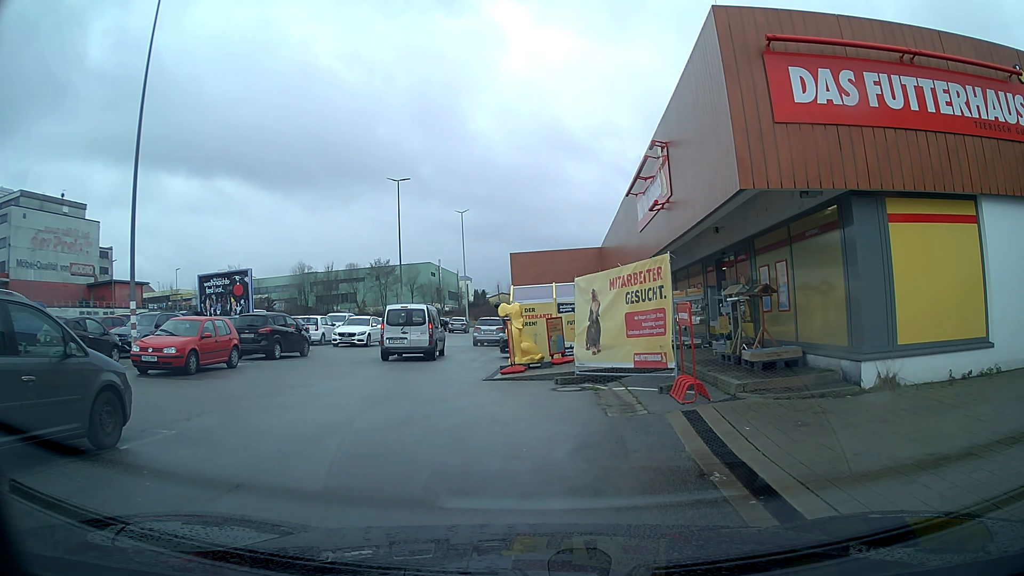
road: service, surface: asphalt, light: Day
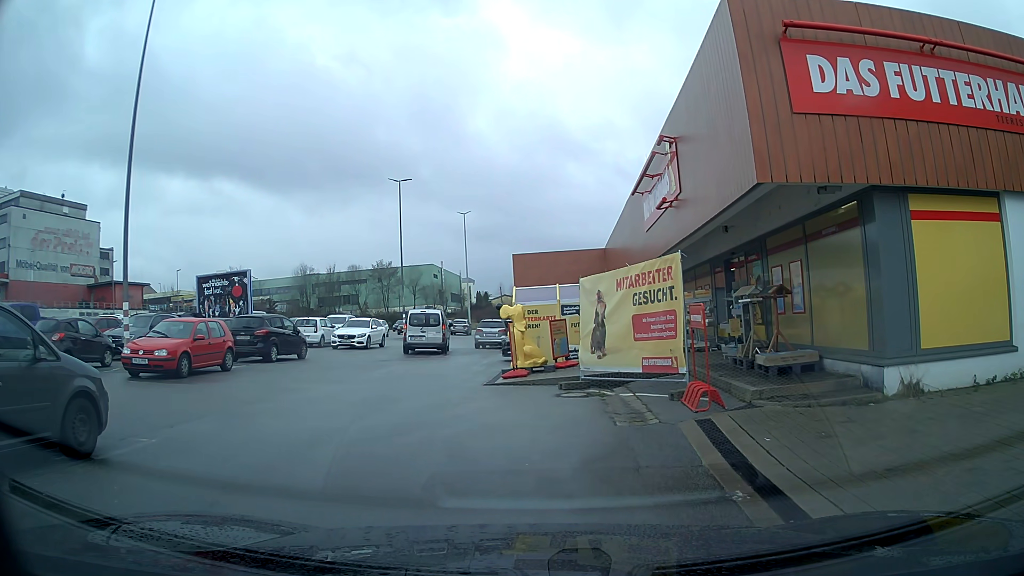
(0.0, +0.6) m; 0°
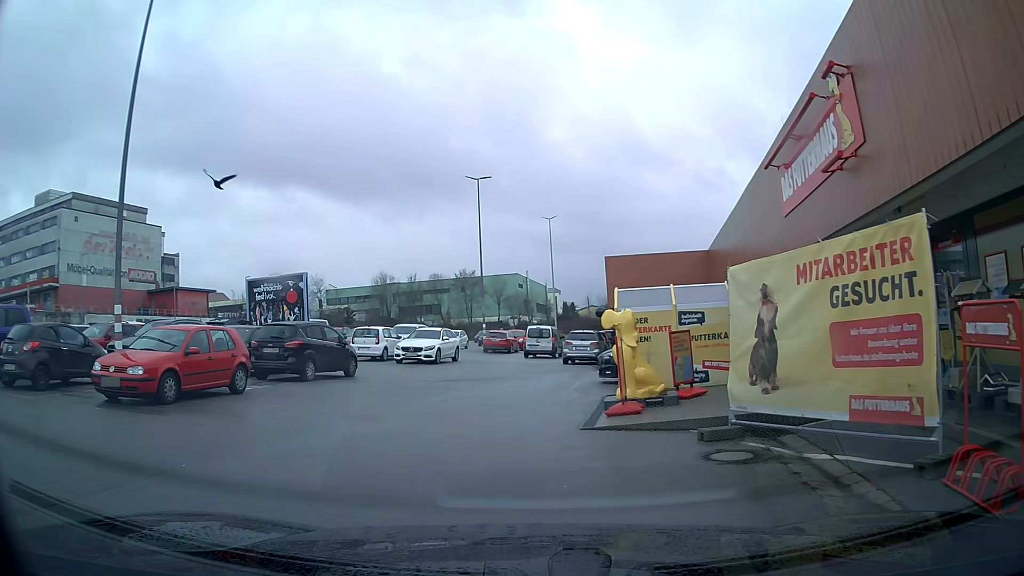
(-0.4, +4.7) m; -9°
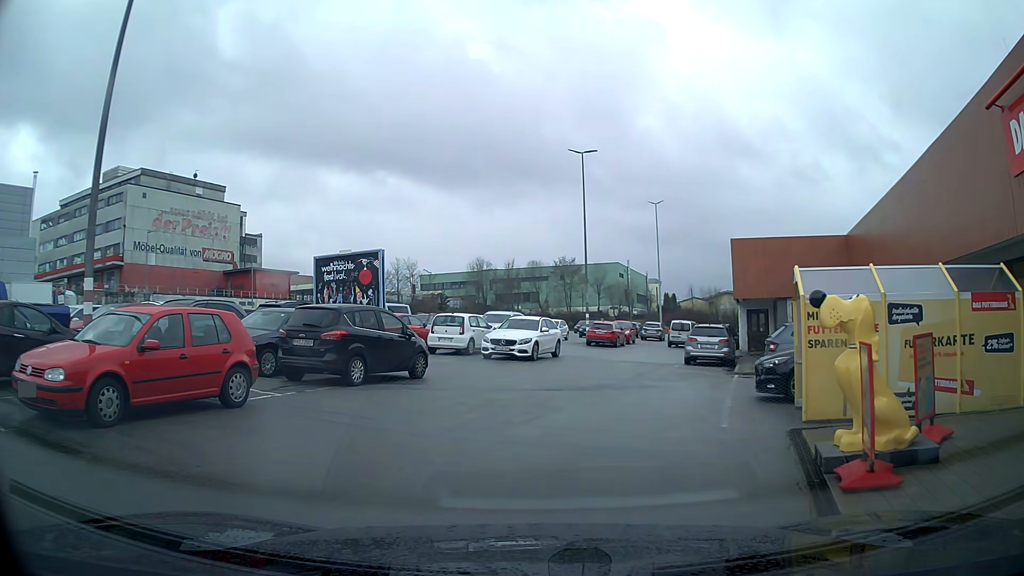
(-0.4, +4.9) m; -7°
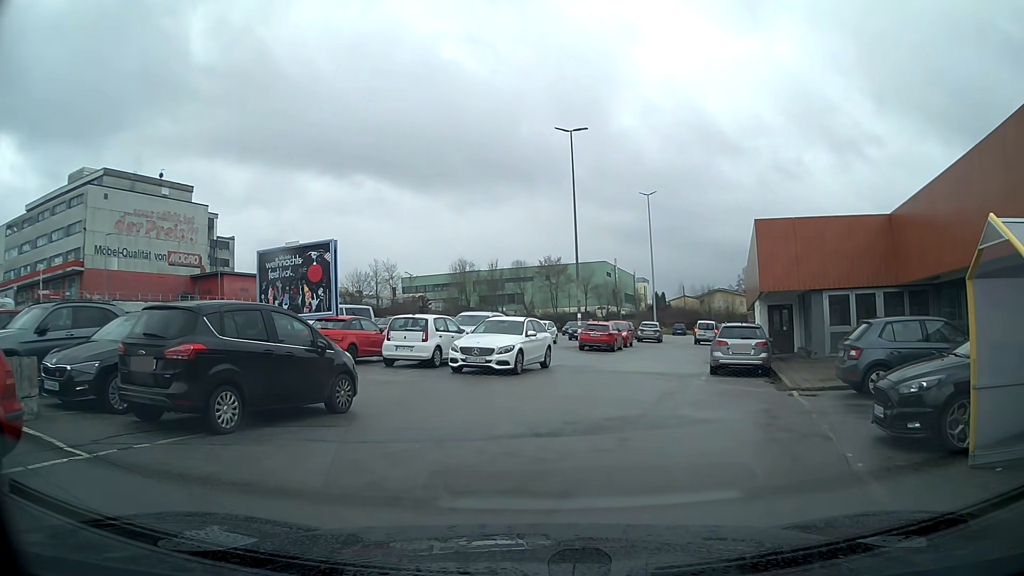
(+0.1, +5.3) m; +3°
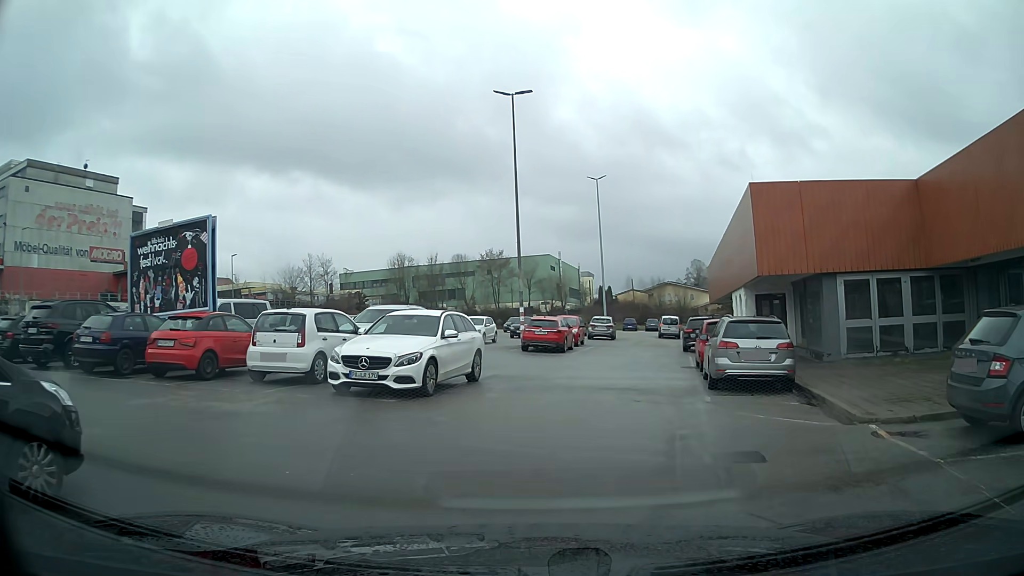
(+0.2, +5.7) m; +3°
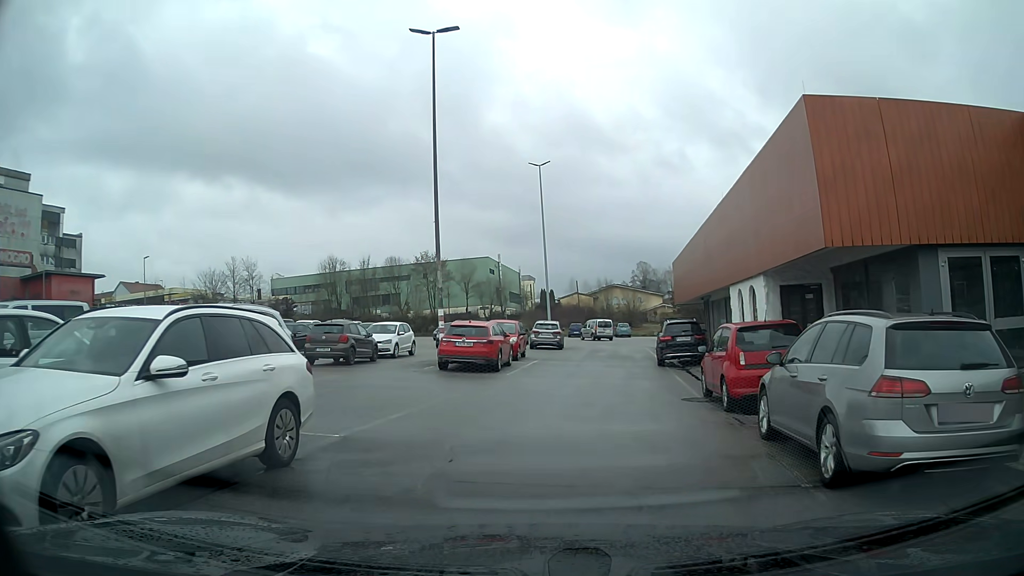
(+0.3, +8.1) m; +5°
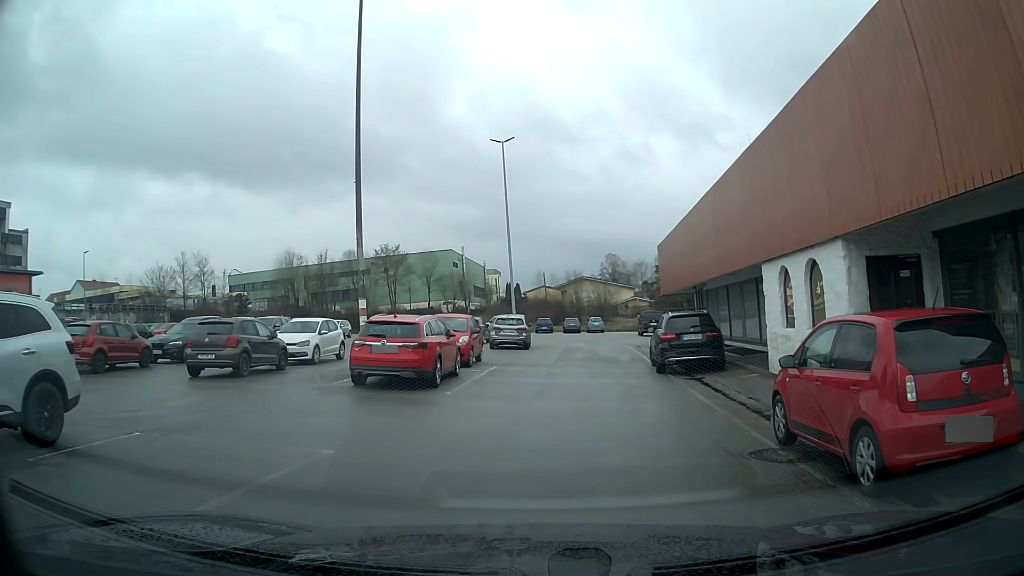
(+0.1, +6.2) m; +3°
